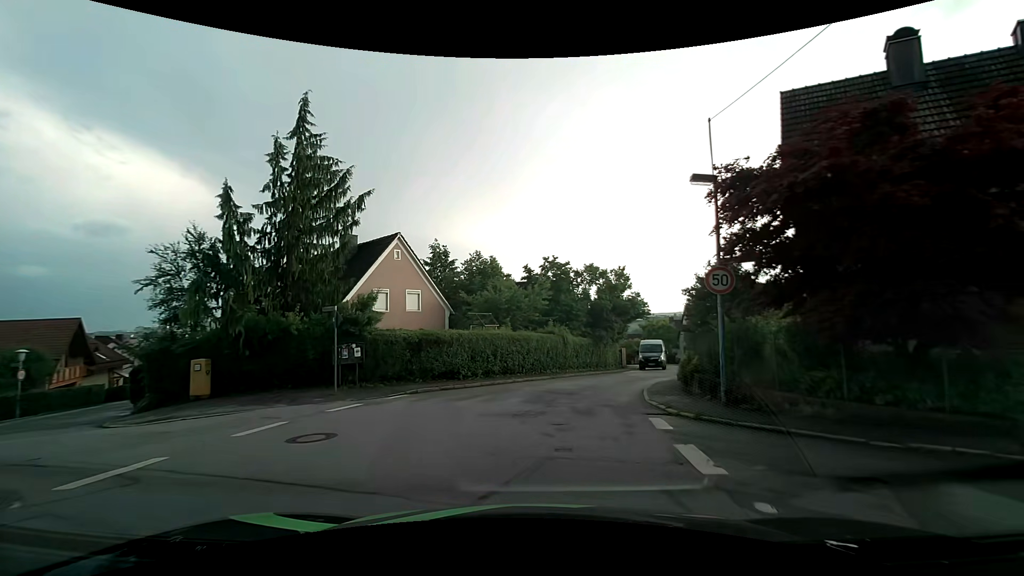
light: Day
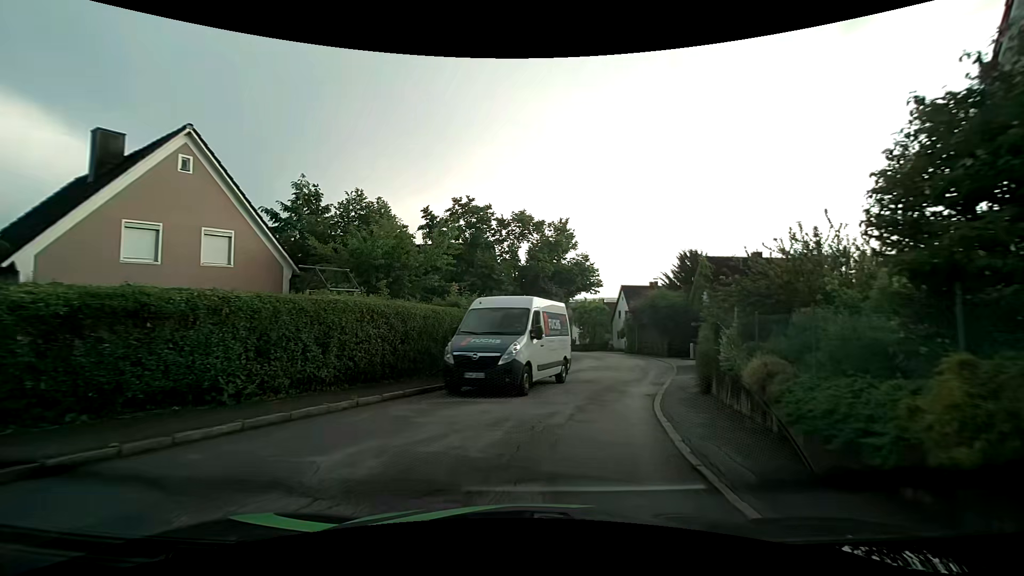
(+0.8, +11.6) m; +8°
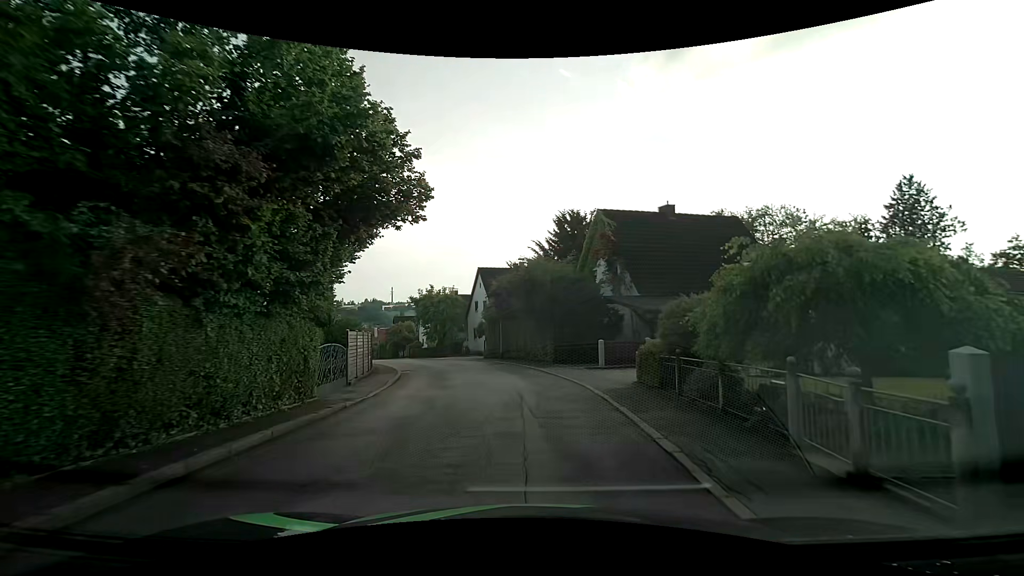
(+2.7, +16.4) m; +19°
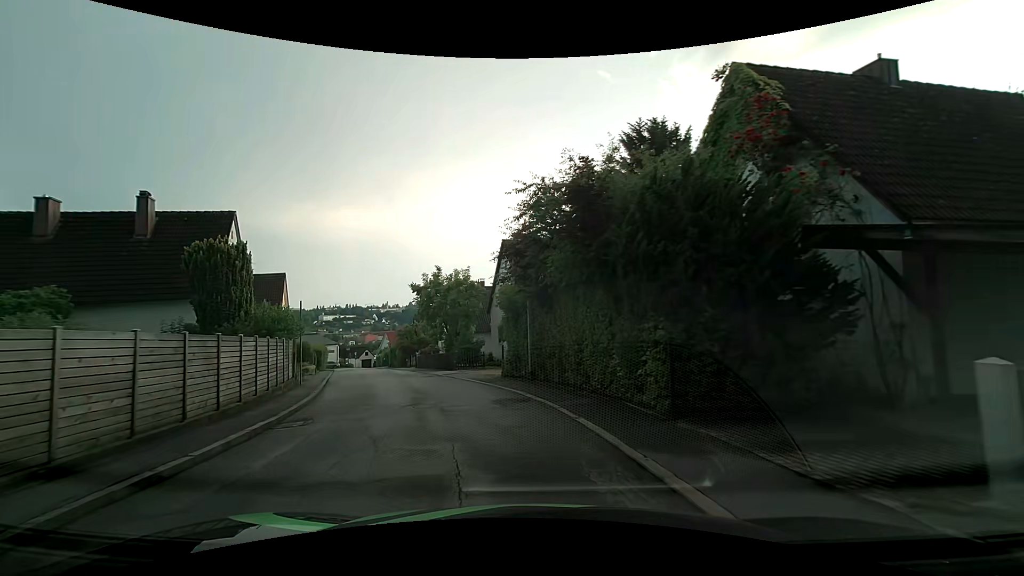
(-0.5, +15.2) m; -6°
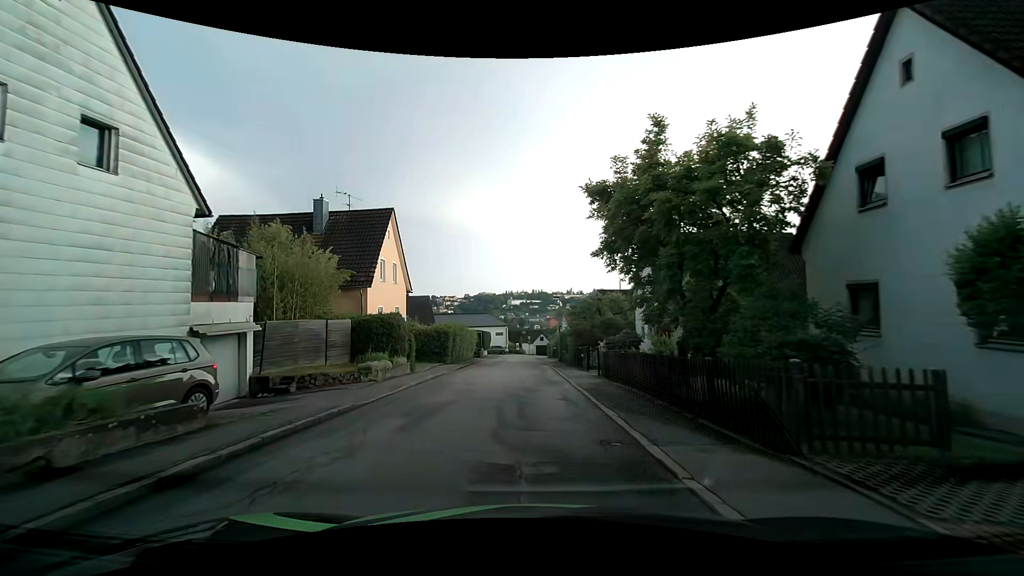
(-4.4, +21.7) m; -21°
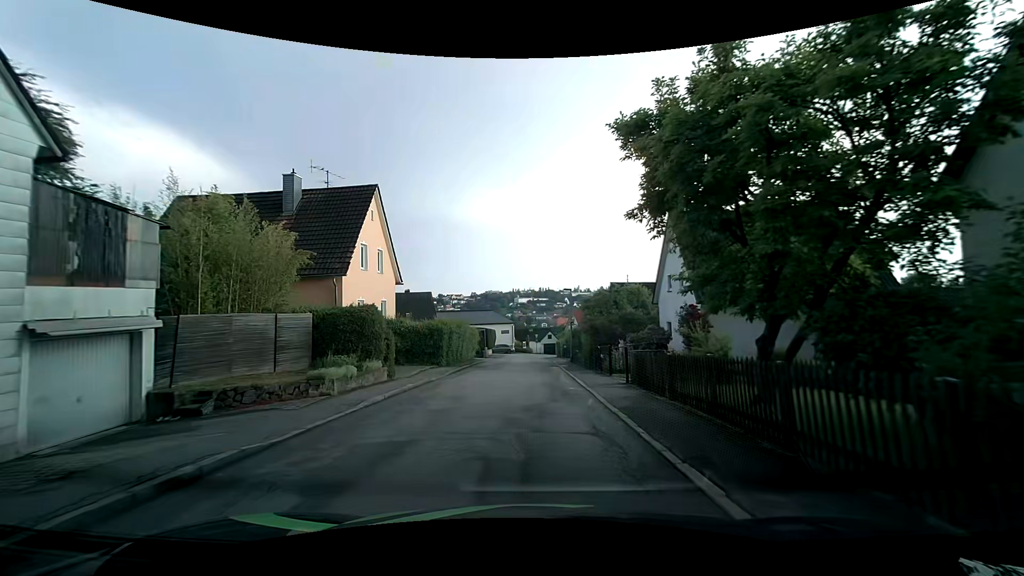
(0.0, +4.5) m; -1°
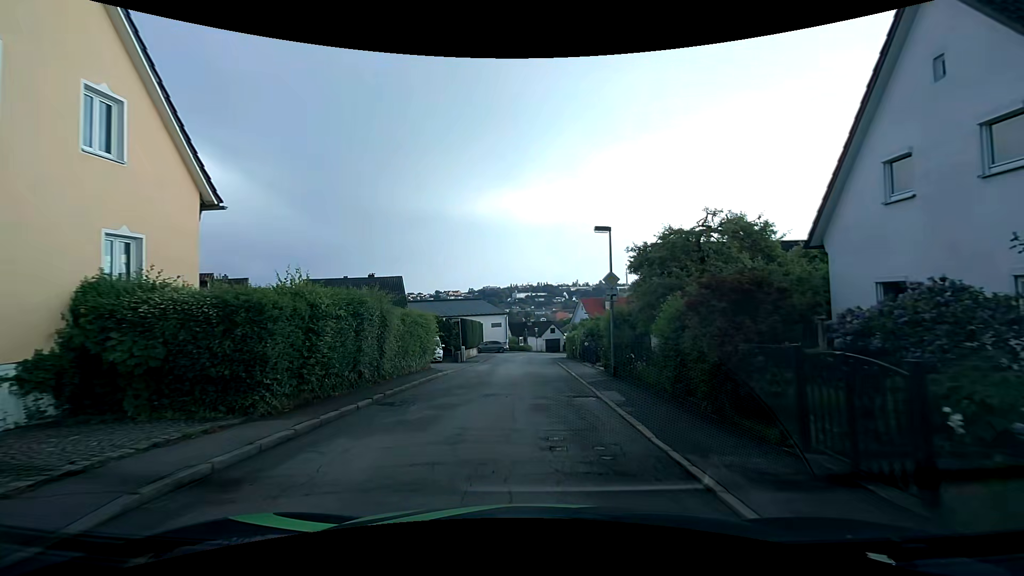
(-0.2, +17.5) m; 0°
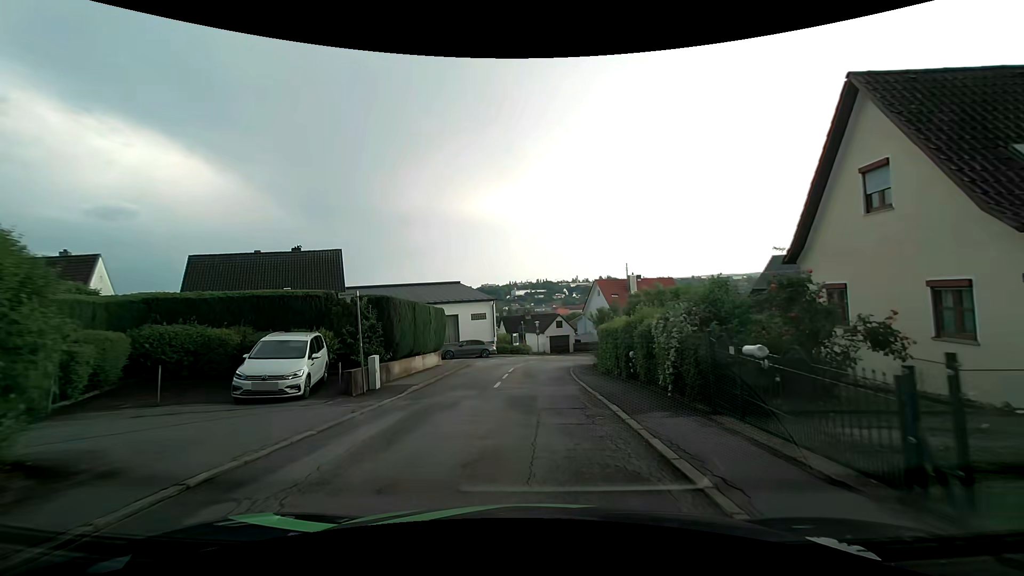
(-0.1, +20.0) m; +1°
(0, +10) (-1, +20) (-1, +30) (+3, +39) (+10, +46) (+19, +51) (+27, +56) (+34, +63) (+40, +71) (+44, +81) m
